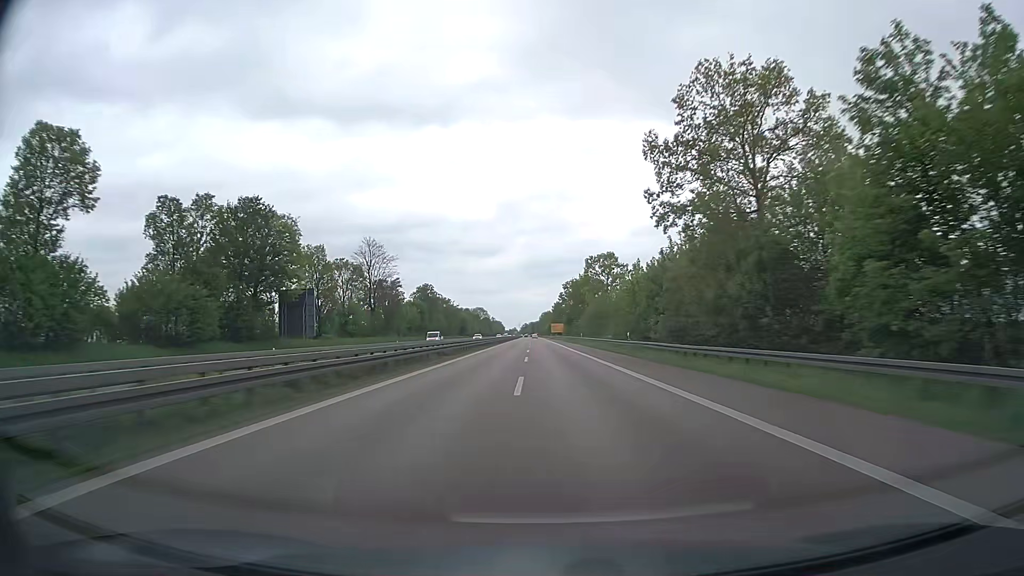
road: trunk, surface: asphalt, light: Day
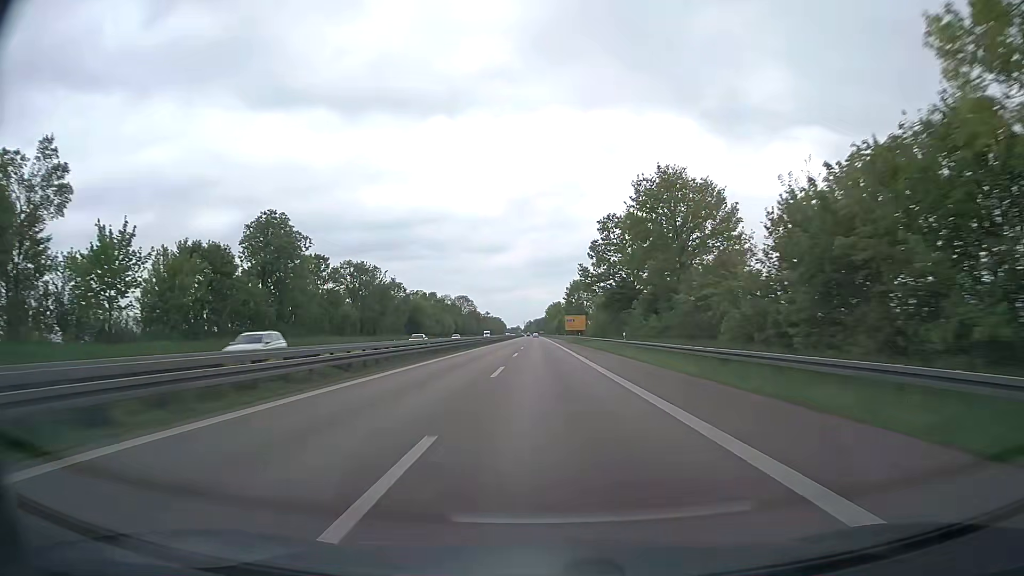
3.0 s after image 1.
(-0.9, +102.0) m; 0°
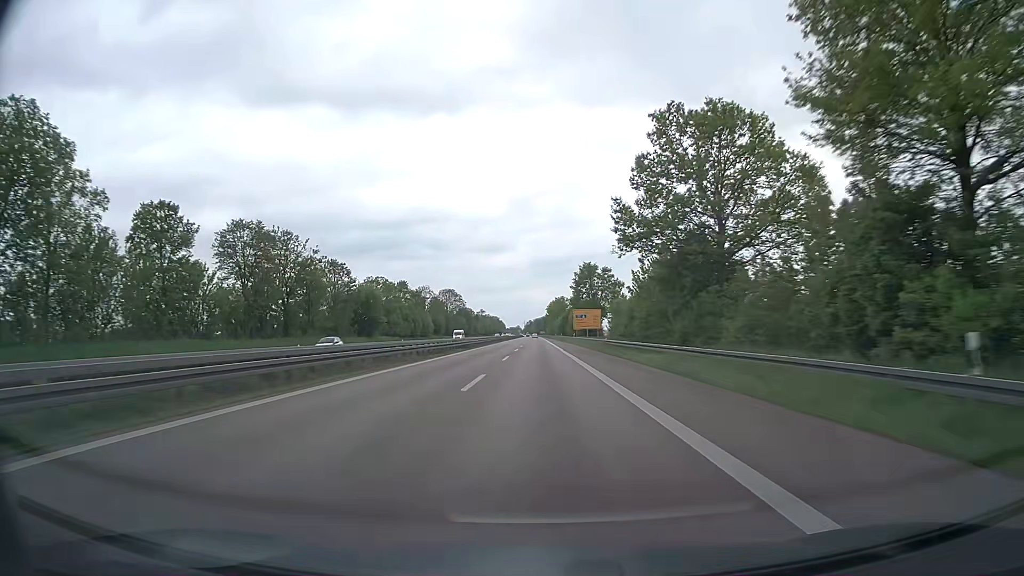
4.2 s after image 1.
(-0.1, +40.8) m; 0°
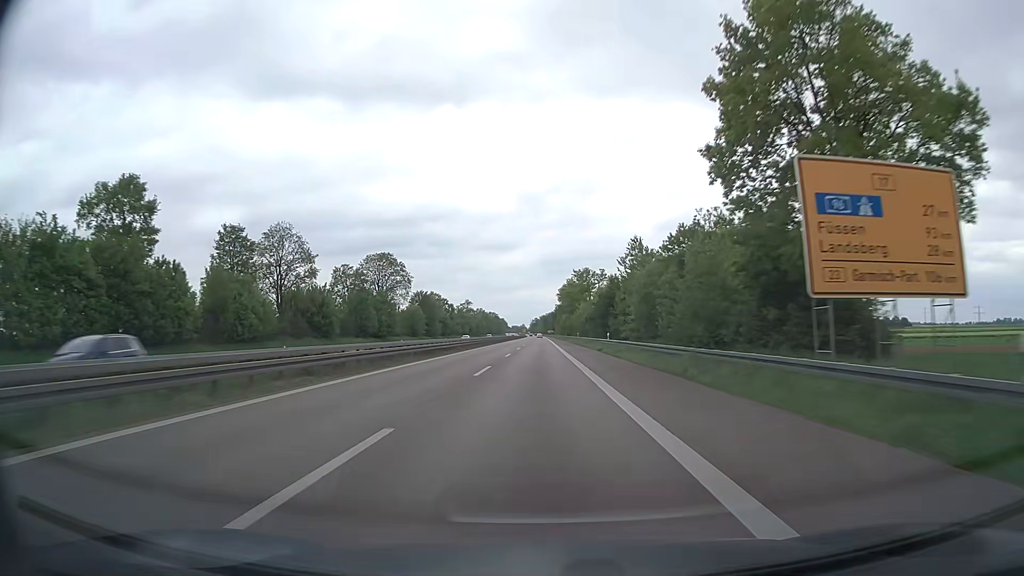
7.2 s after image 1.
(-0.6, +102.1) m; -1°
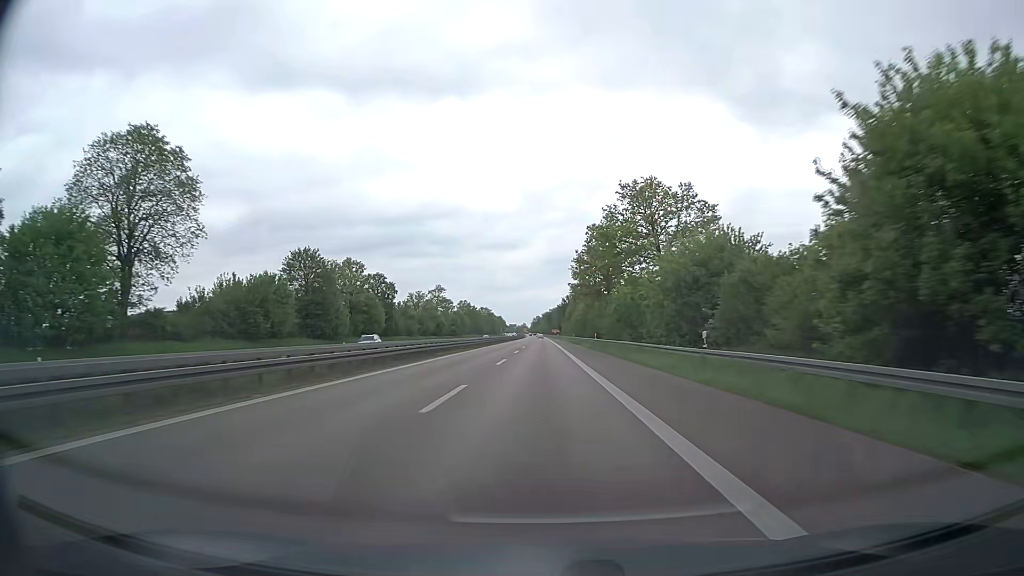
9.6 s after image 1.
(-0.4, +81.8) m; 0°
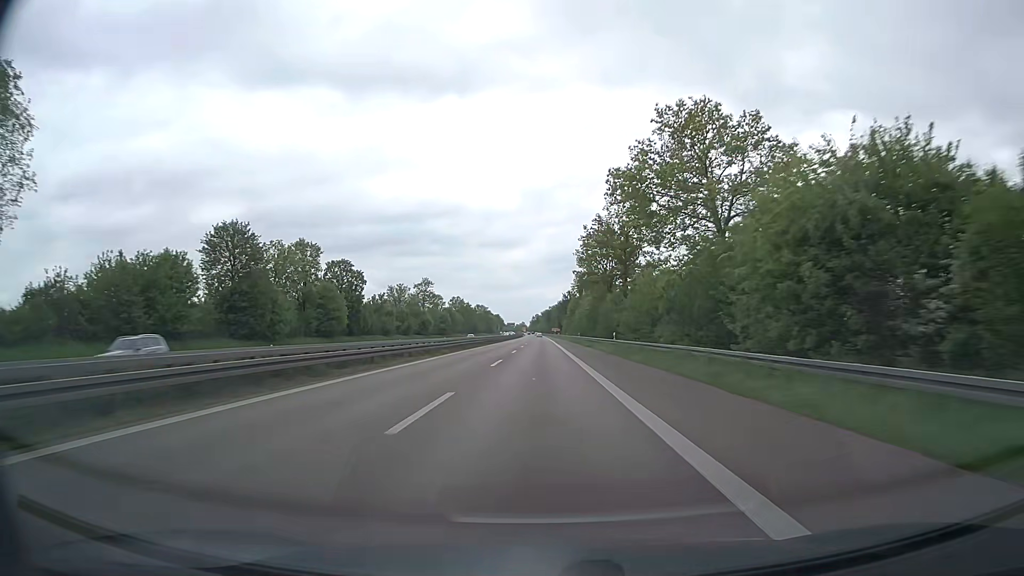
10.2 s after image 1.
(0.0, +20.5) m; 0°
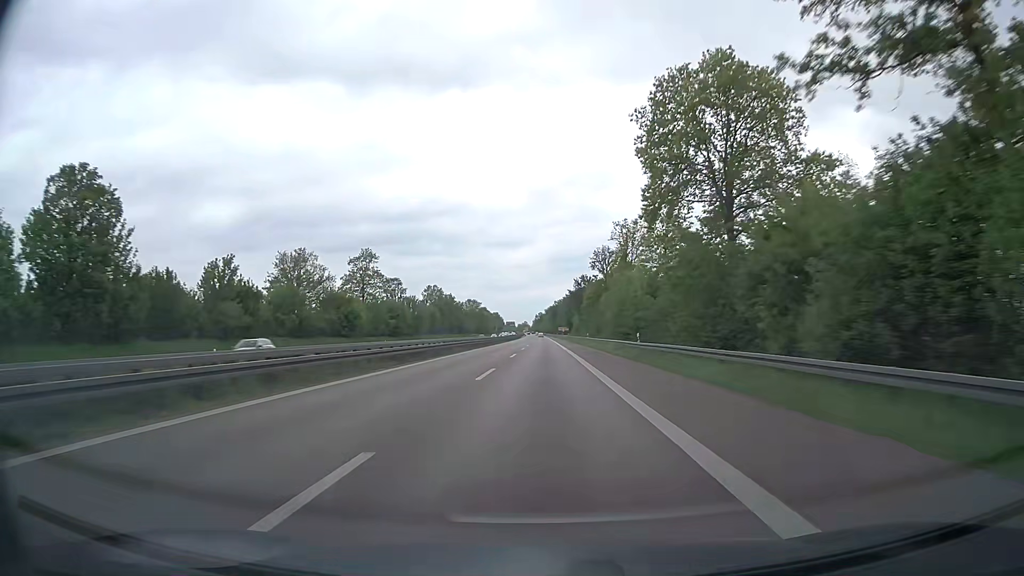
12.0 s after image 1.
(-0.3, +61.4) m; 0°
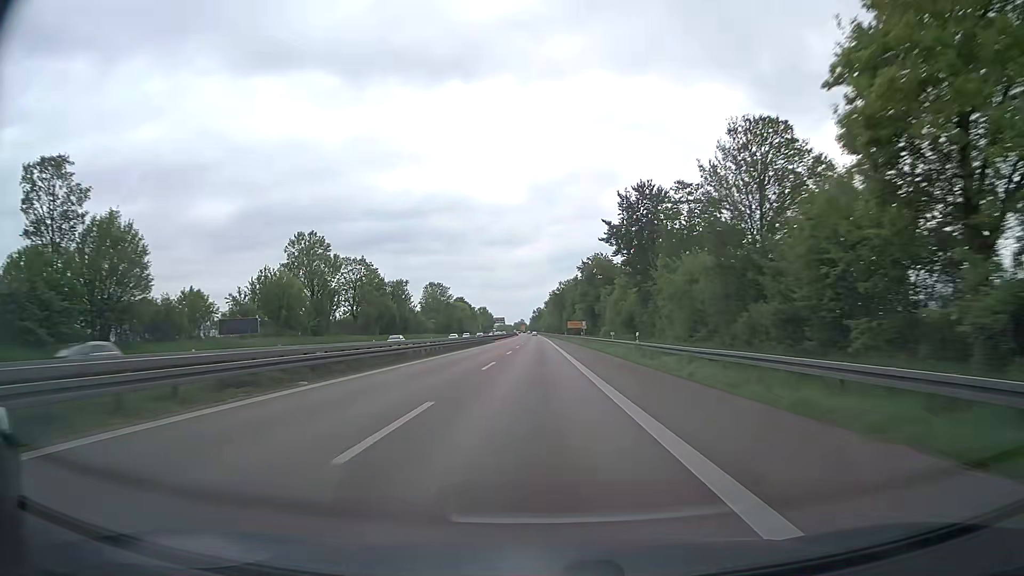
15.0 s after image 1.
(+0.2, +102.3) m; 0°
(0, +10) (0, +20) (0, +30) (0, +40) (0, +50) (0, +60) (-1, +70) (-1, +80) (-1, +90) (-1, +100) m
